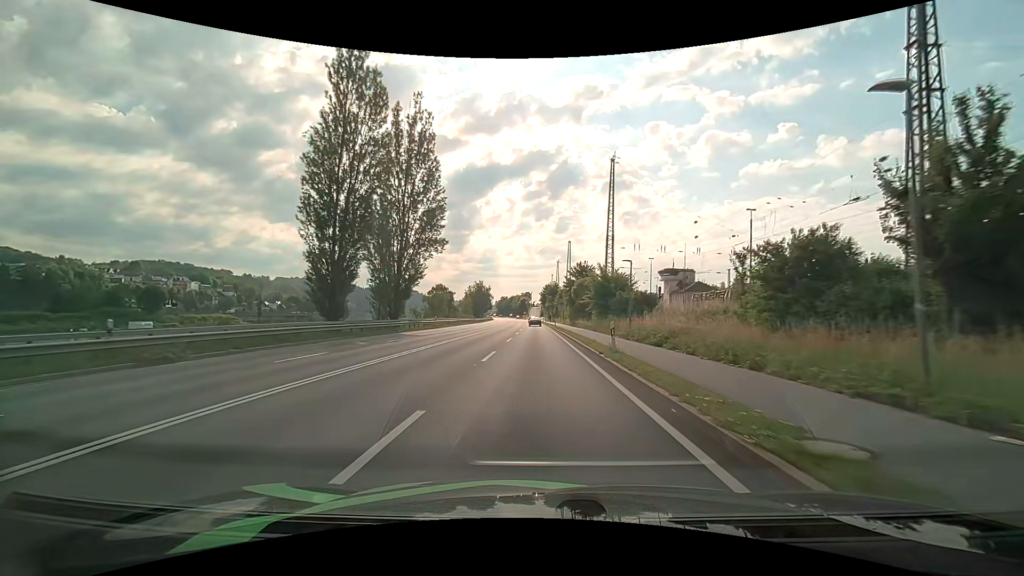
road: primary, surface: asphalt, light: Day
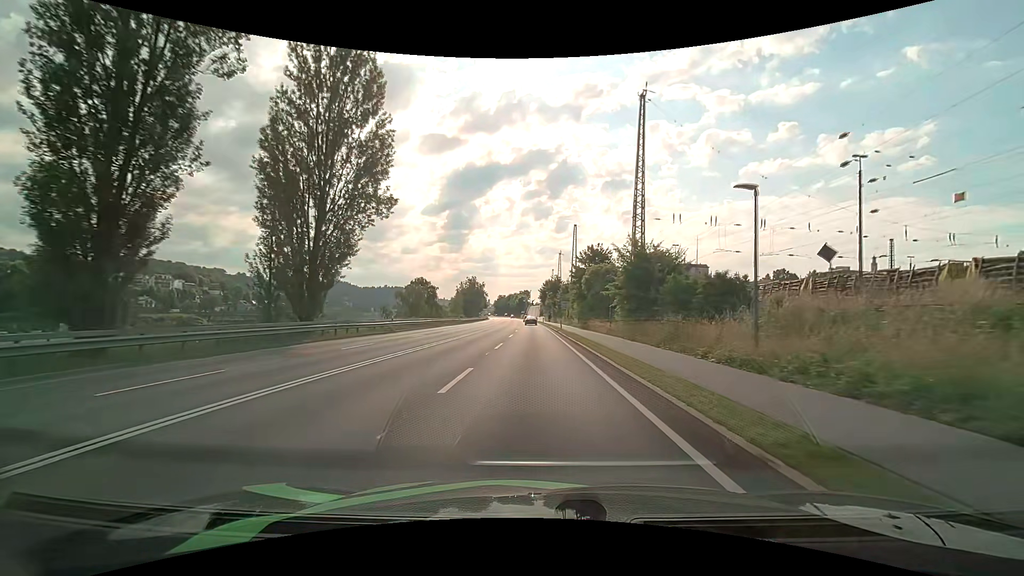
(+0.1, +18.3) m; 0°
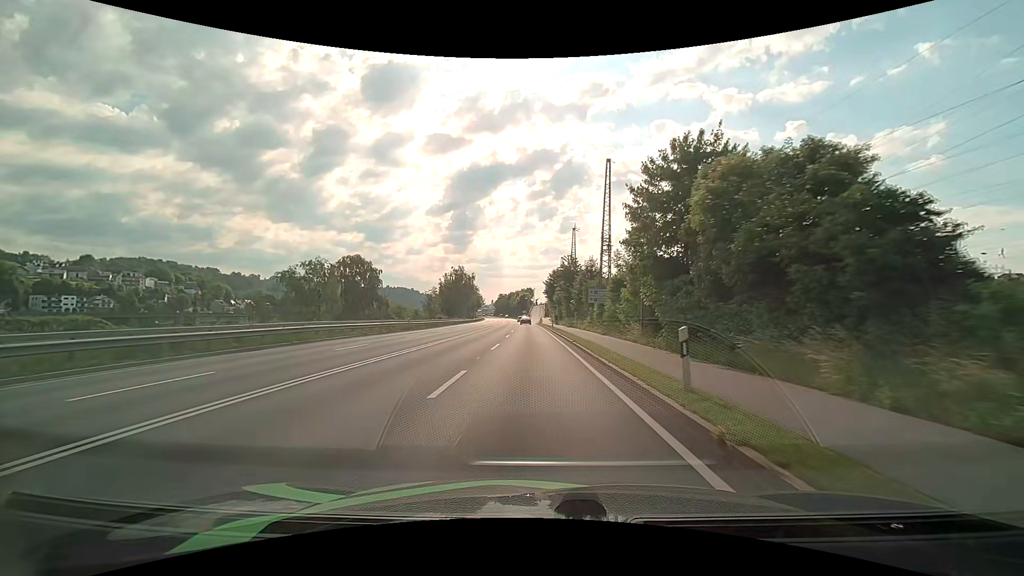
(-0.2, +36.7) m; -1°
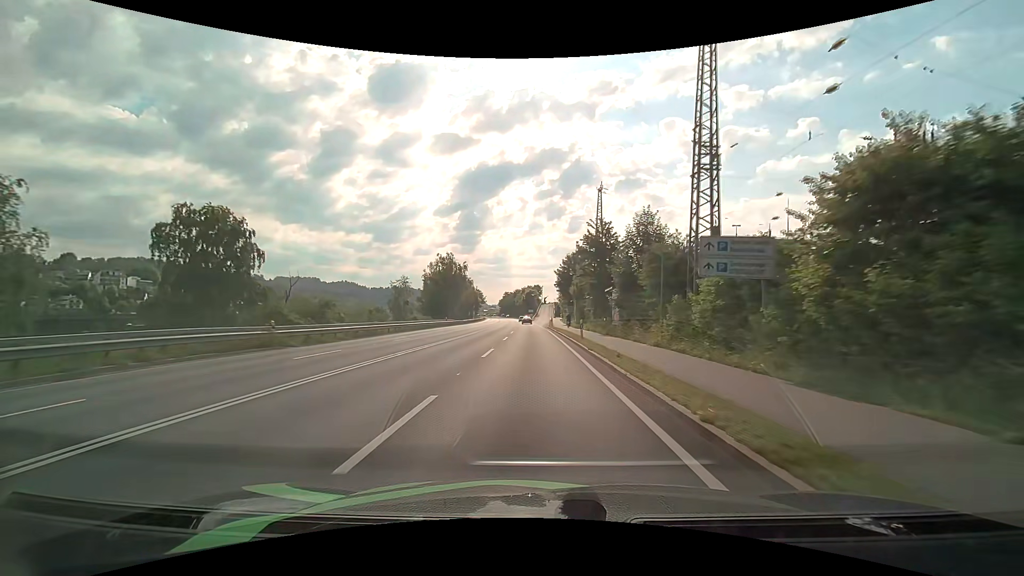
(-0.1, +28.0) m; -1°
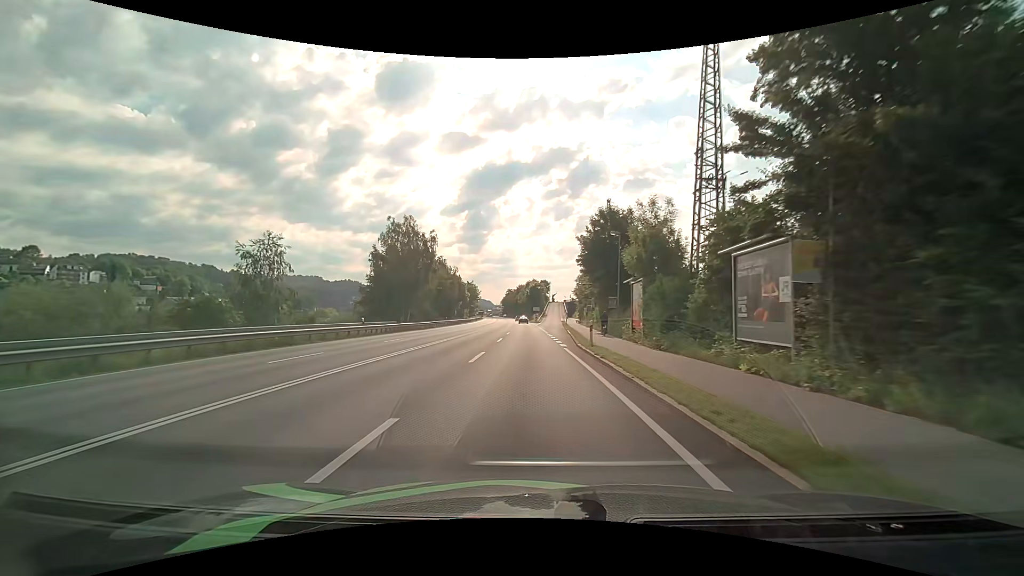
(-0.3, +38.2) m; -1°
(0, +10) (0, +20) (0, +30) (0, +40) (-1, +50) (-1, +60) (-1, +70) (-2, +80) (-2, +90) (-2, +100) m
